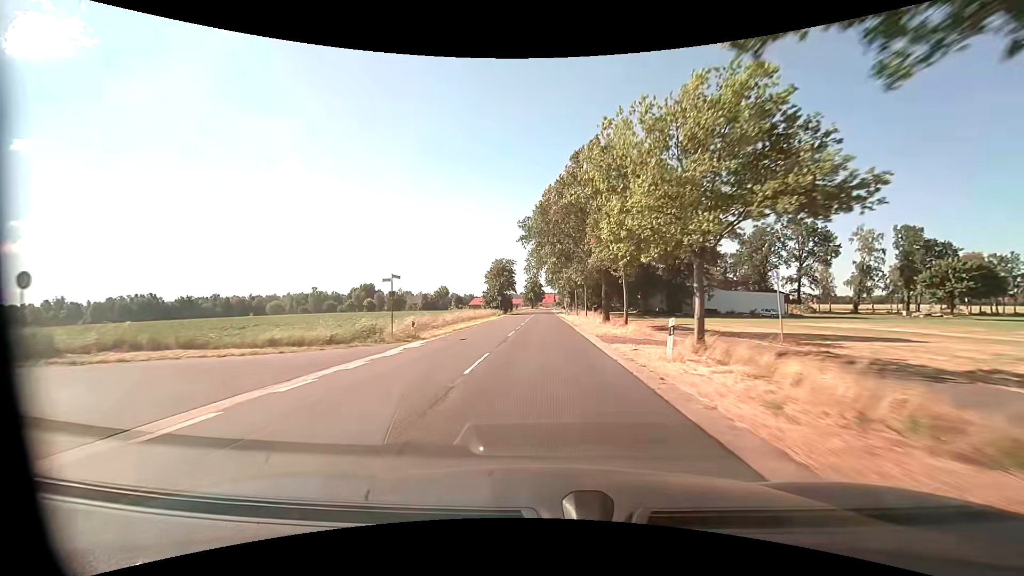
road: secondary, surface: asphalt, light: Day
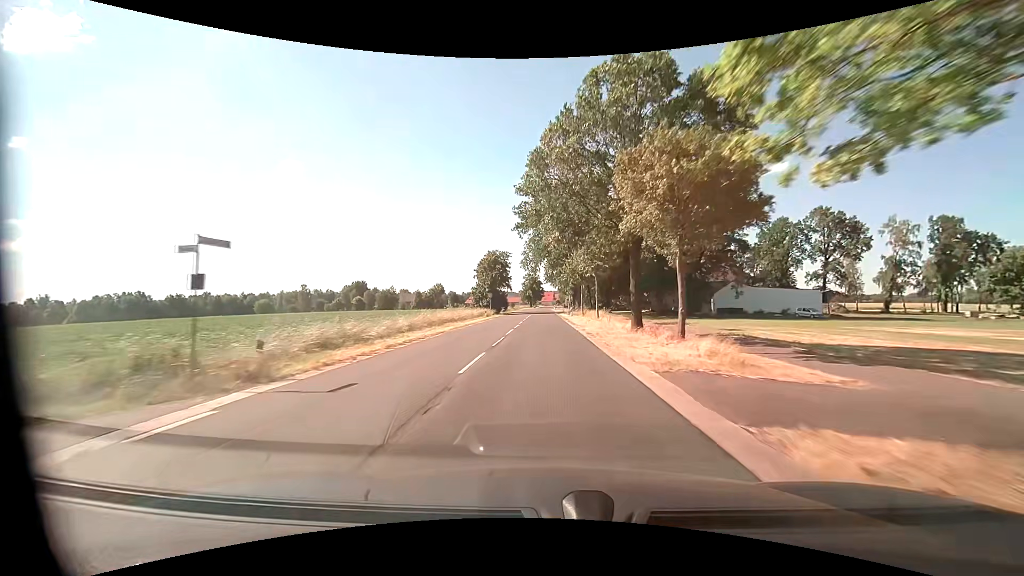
(0.0, +12.0) m; 0°
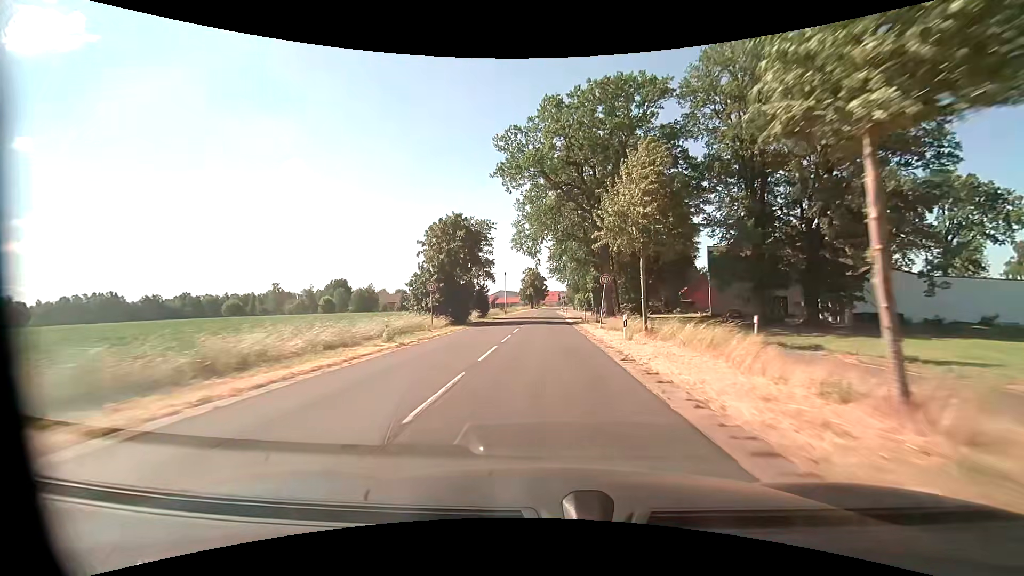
(0.0, +33.4) m; 0°
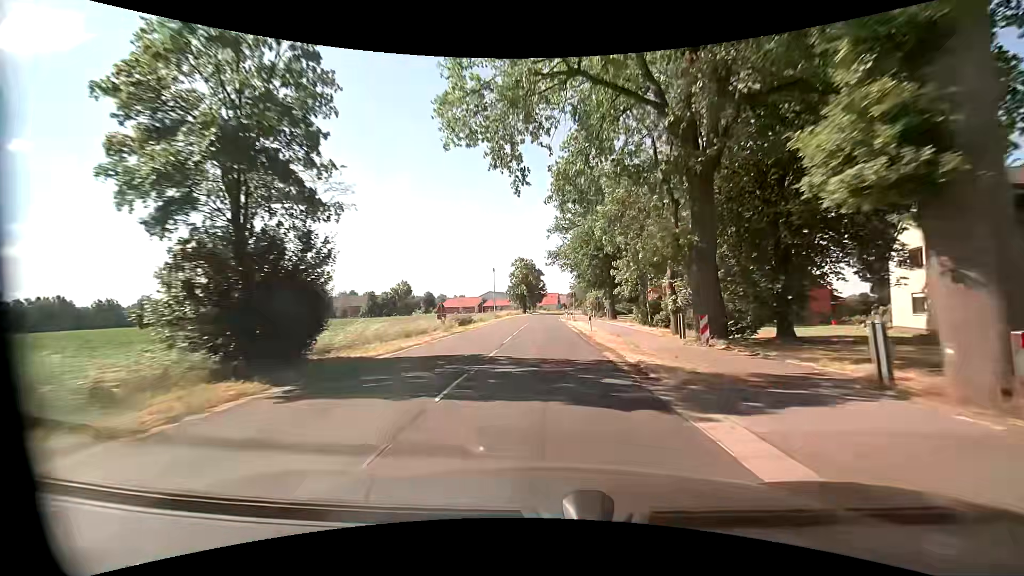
(+0.1, +40.9) m; +1°
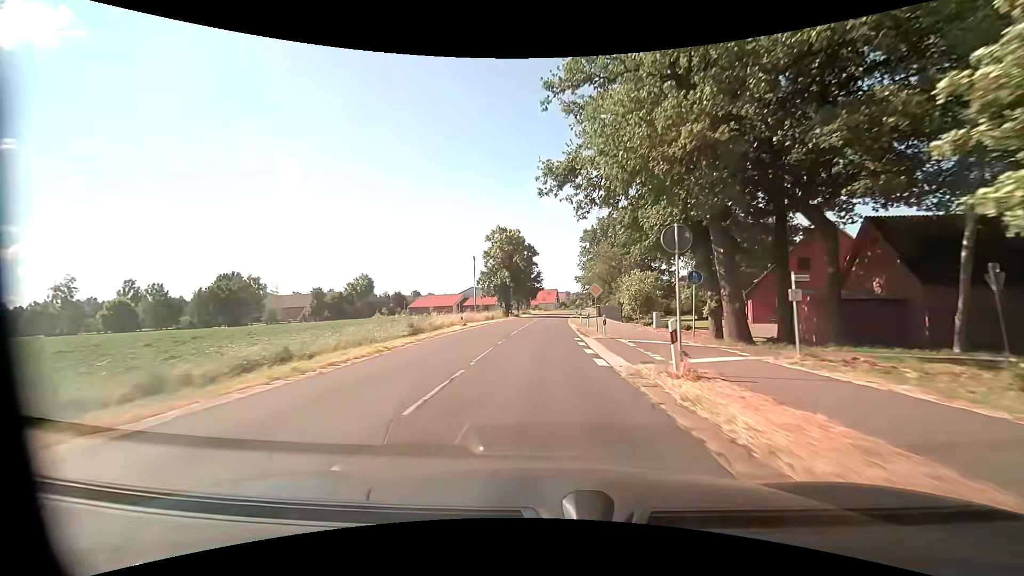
(-0.3, +43.0) m; 0°
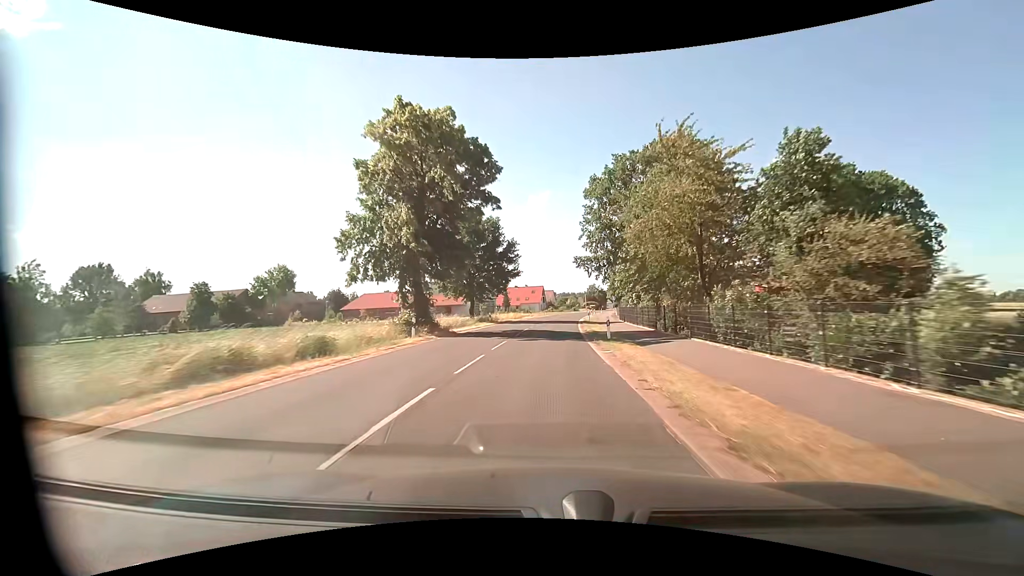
(+0.4, +44.1) m; +2°
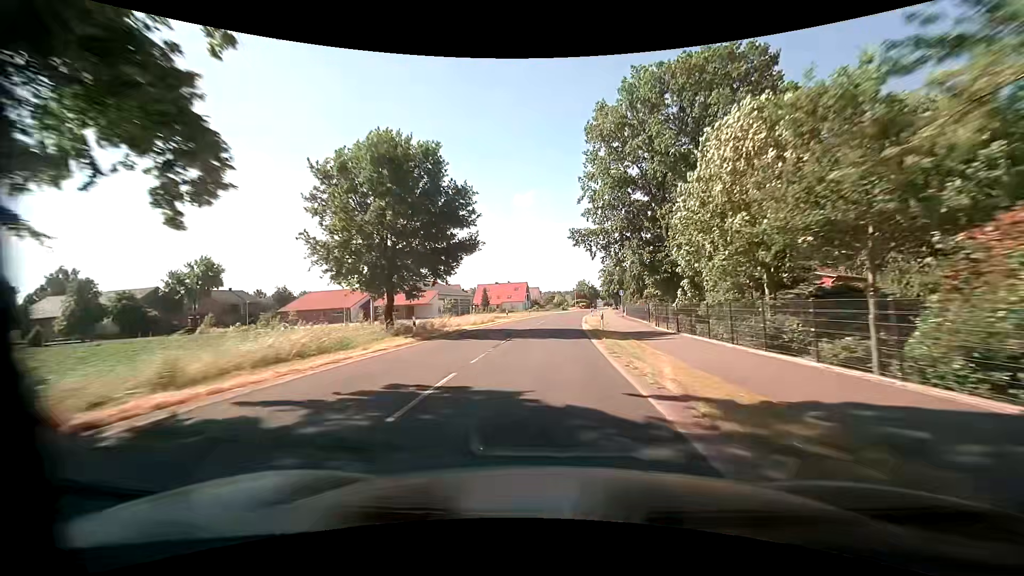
(+0.3, +22.3) m; +2°
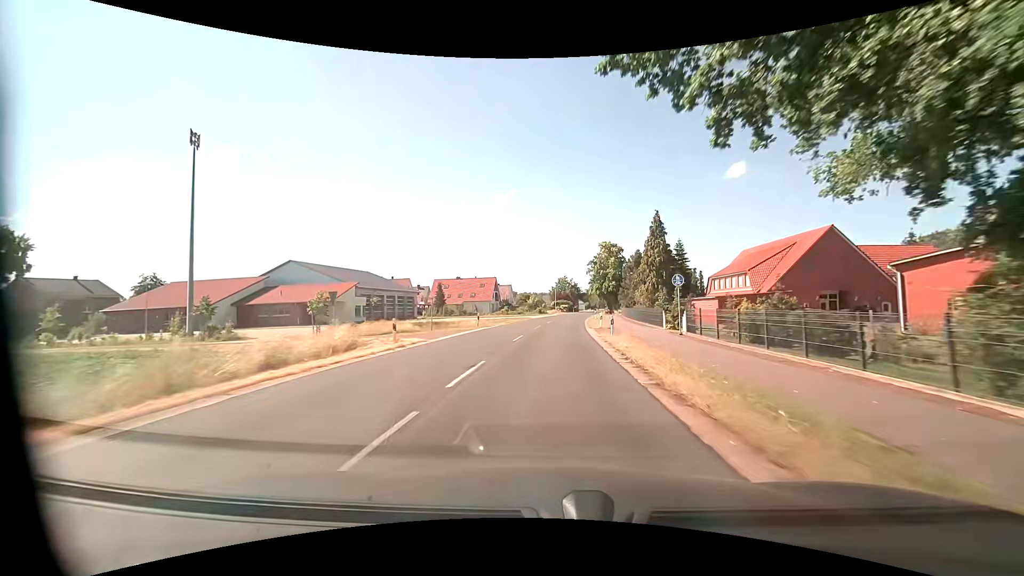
(+0.7, +33.5) m; +3°
(0, +10) (0, +20) (0, +30) (+1, +40) (+1, +50) (+2, +60) (+3, +70) (+4, +80) (+6, +90) (+7, +100) m
